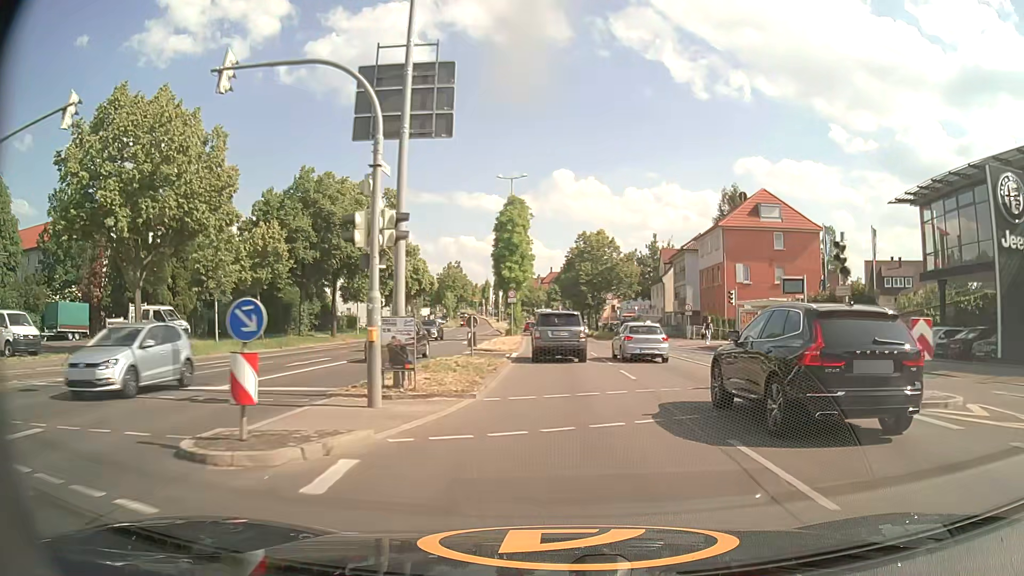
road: primary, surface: asphalt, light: Day
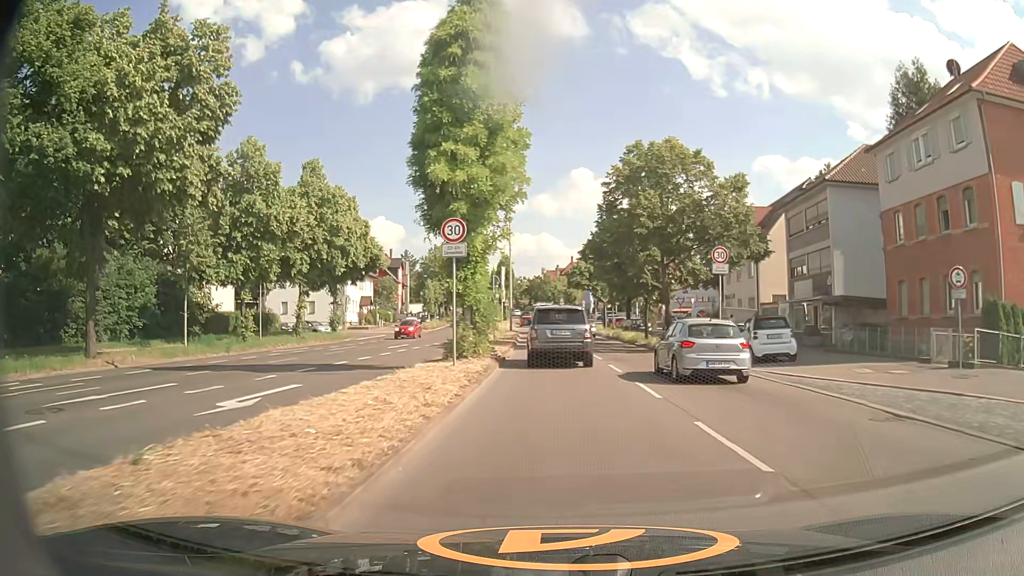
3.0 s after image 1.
(+0.1, +34.5) m; -2°
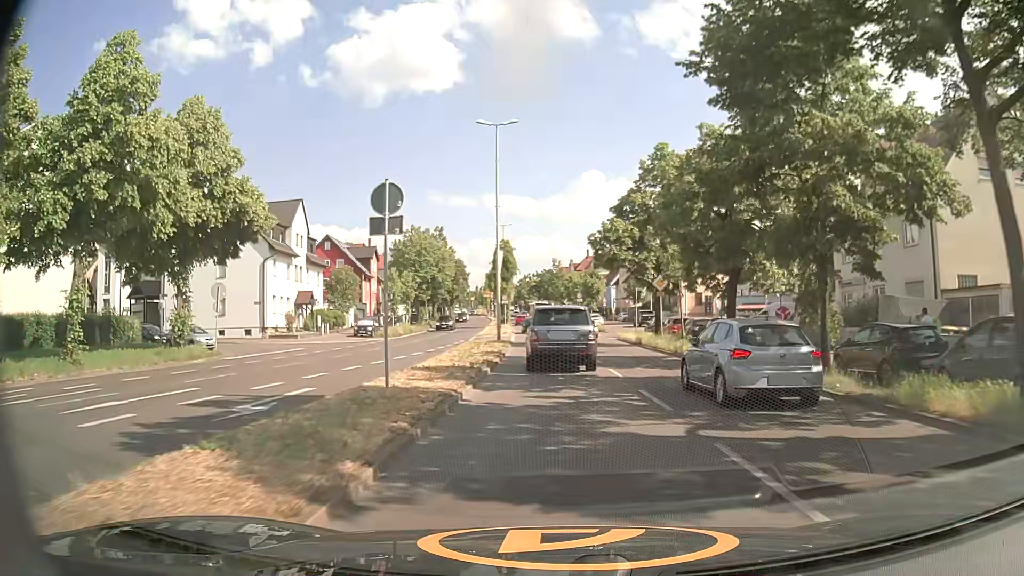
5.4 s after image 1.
(+0.1, +25.4) m; -1°
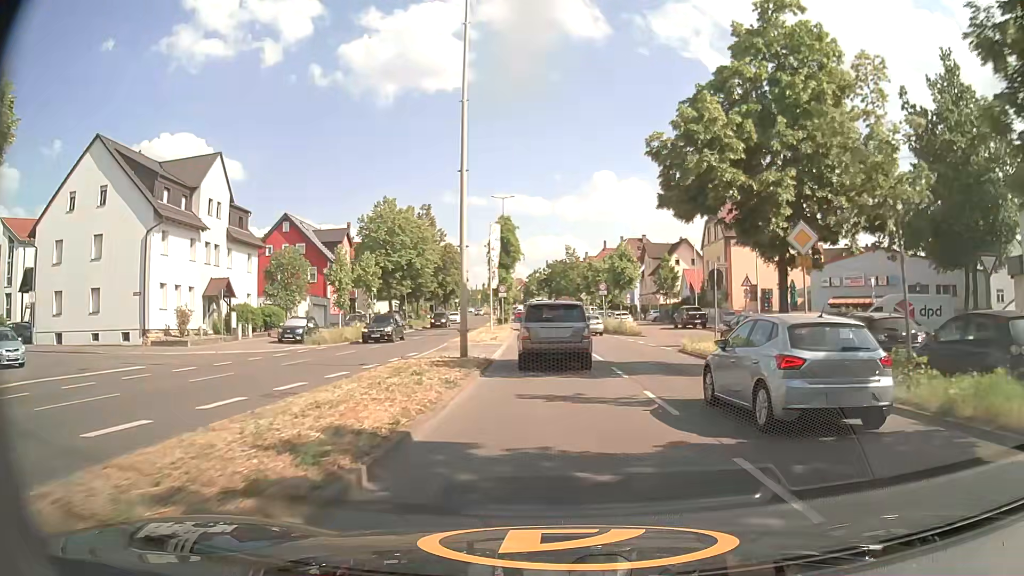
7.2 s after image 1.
(-0.1, +18.8) m; -1°
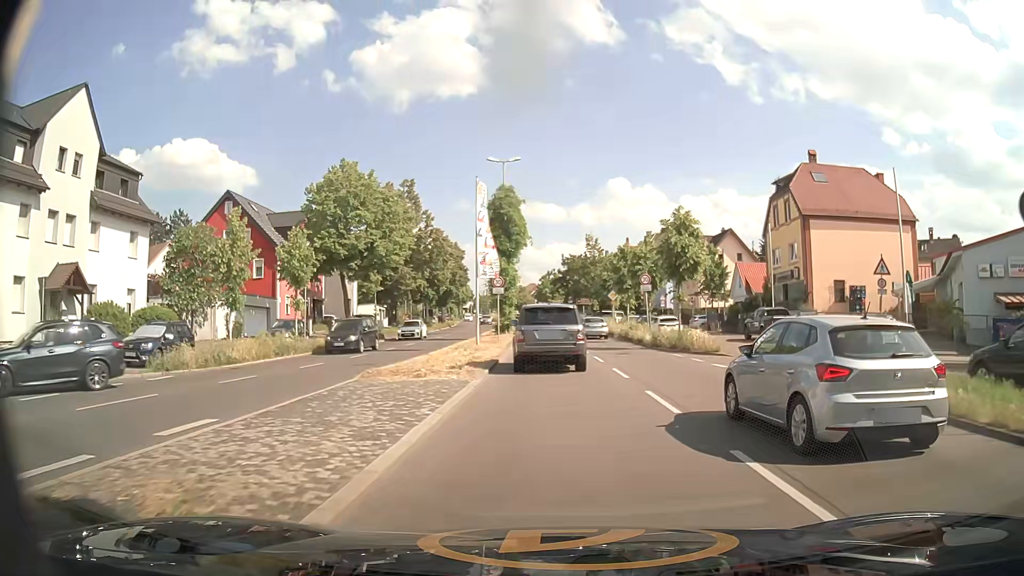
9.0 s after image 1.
(-0.2, +17.4) m; -1°
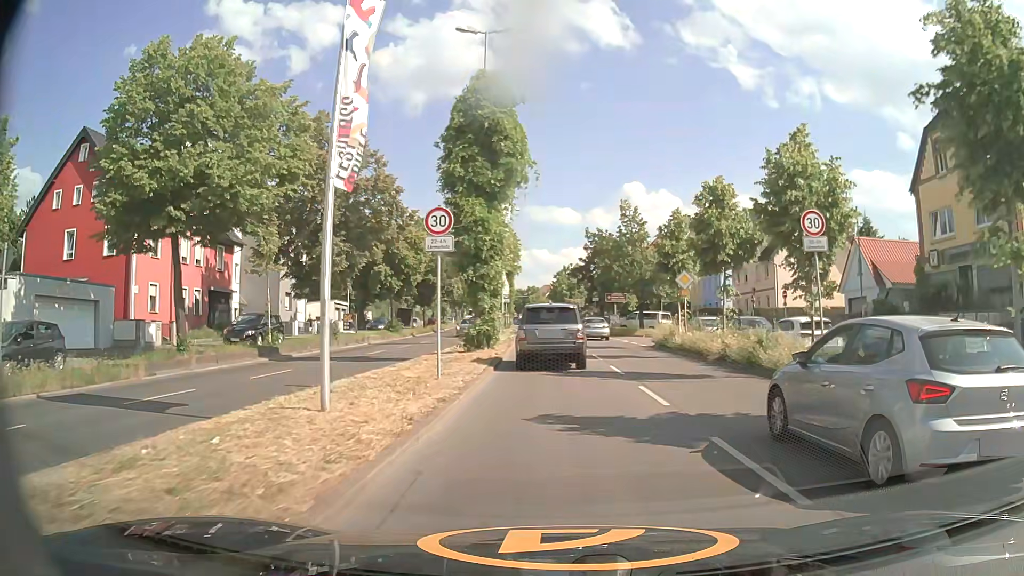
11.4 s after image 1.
(-0.5, +23.1) m; -2°
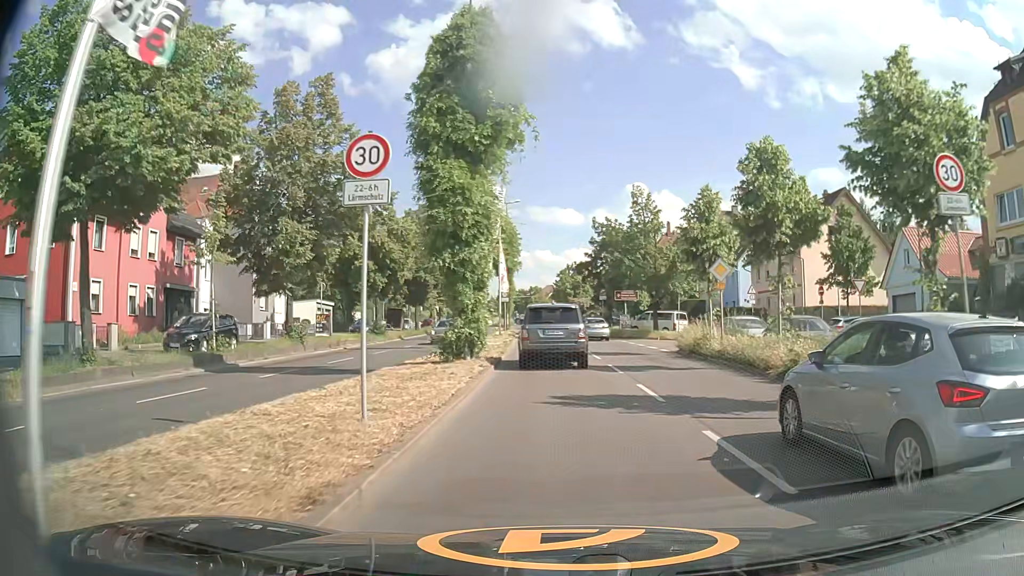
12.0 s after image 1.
(0.0, +5.7) m; -1°
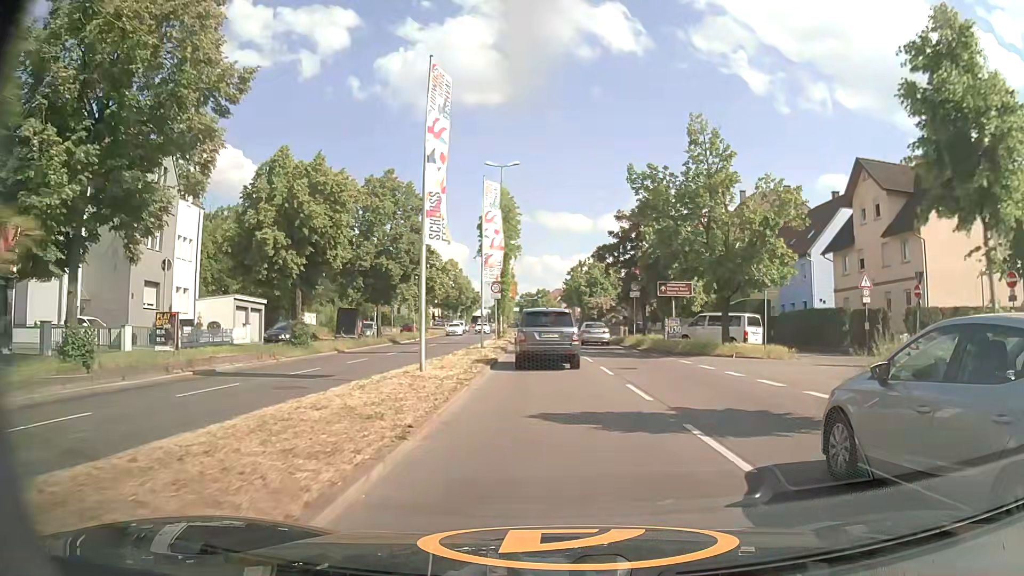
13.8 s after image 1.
(-0.1, +17.2) m; 0°
(0, +10) (0, +20) (-1, +30) (-1, +40) (-1, +50) (-2, +60) (-3, +70) (-3, +80) (-4, +90) (-4, +100) m
